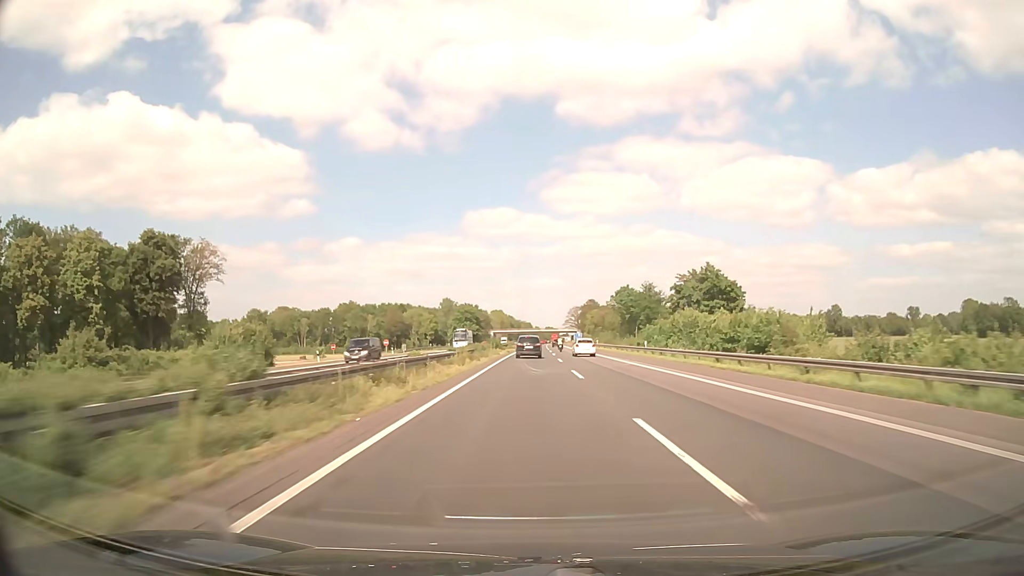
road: motorway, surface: asphalt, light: Day
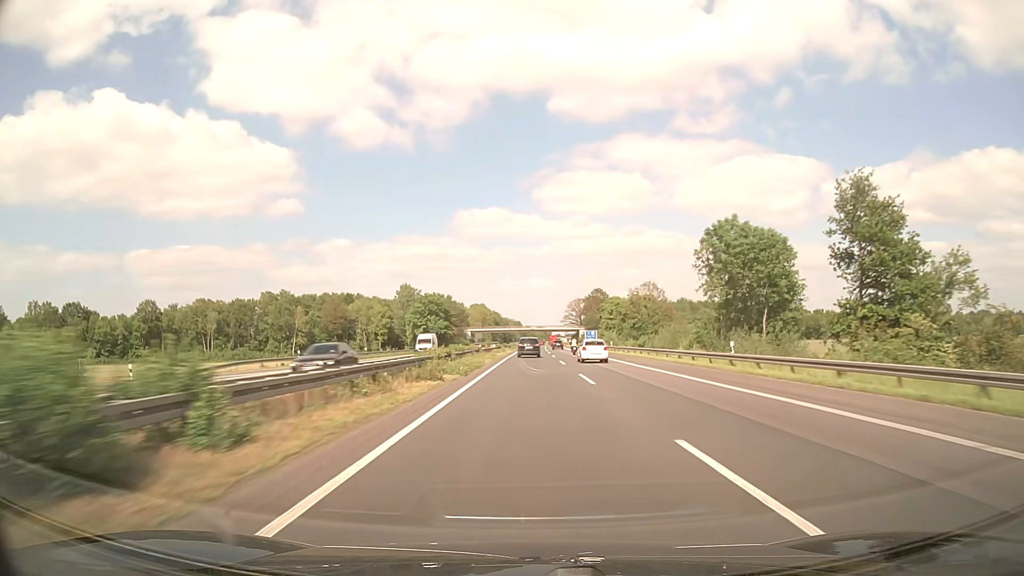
(+0.6, +74.9) m; +1°
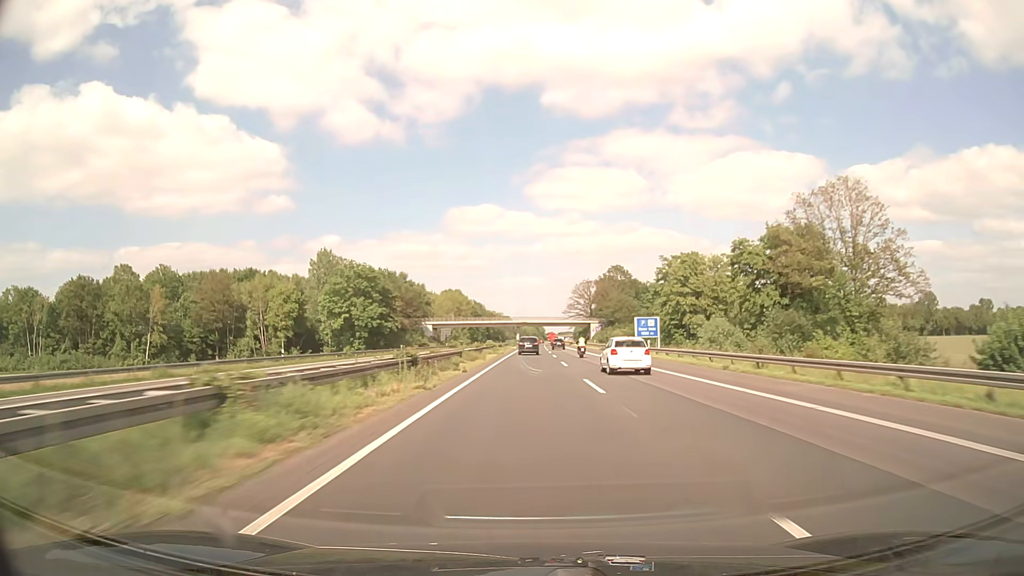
(+0.4, +76.8) m; +1°
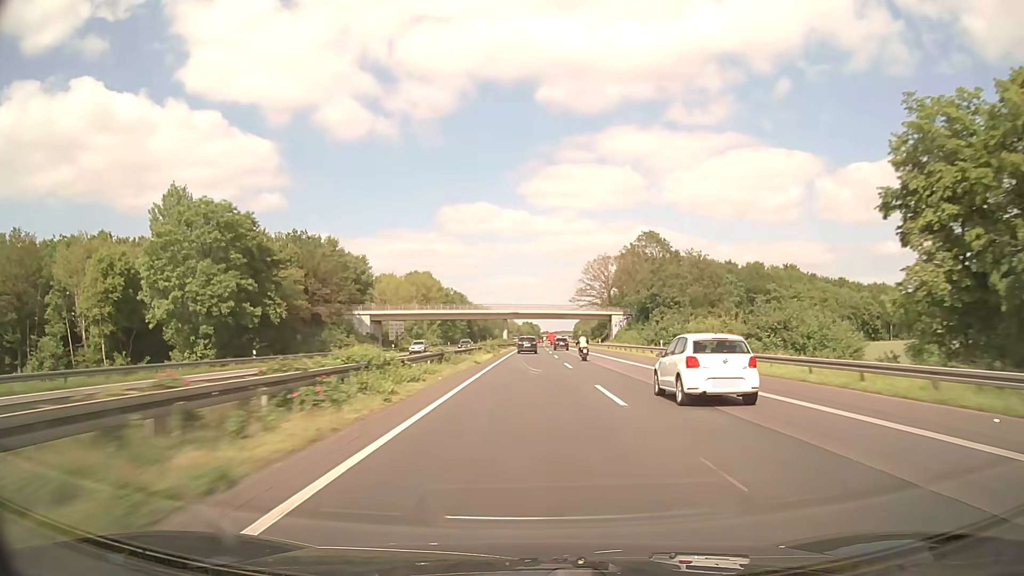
(+0.3, +57.9) m; +1°
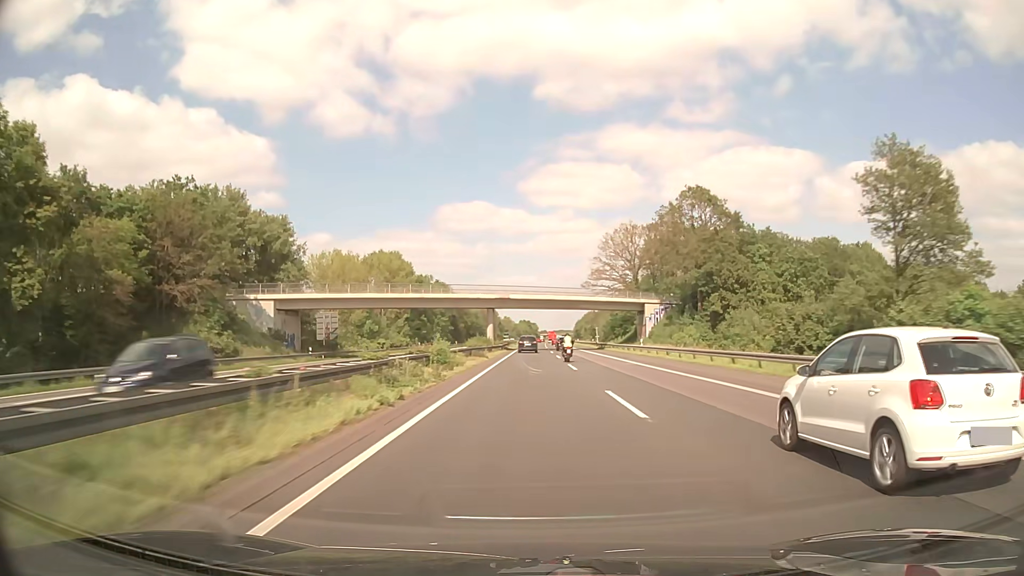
(+0.1, +38.4) m; 0°
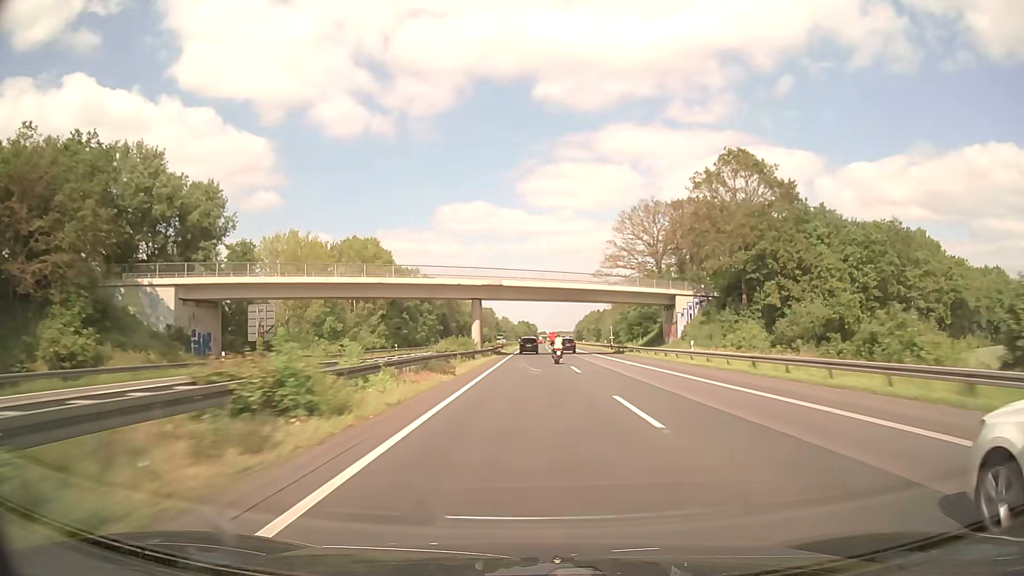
(0.0, +19.3) m; 0°
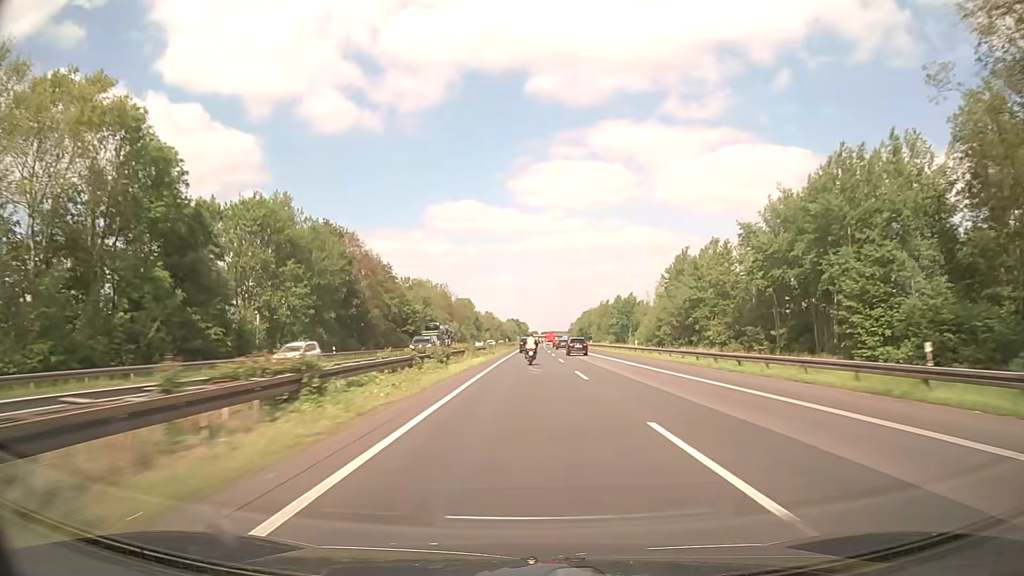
(+0.6, +78.0) m; +1°
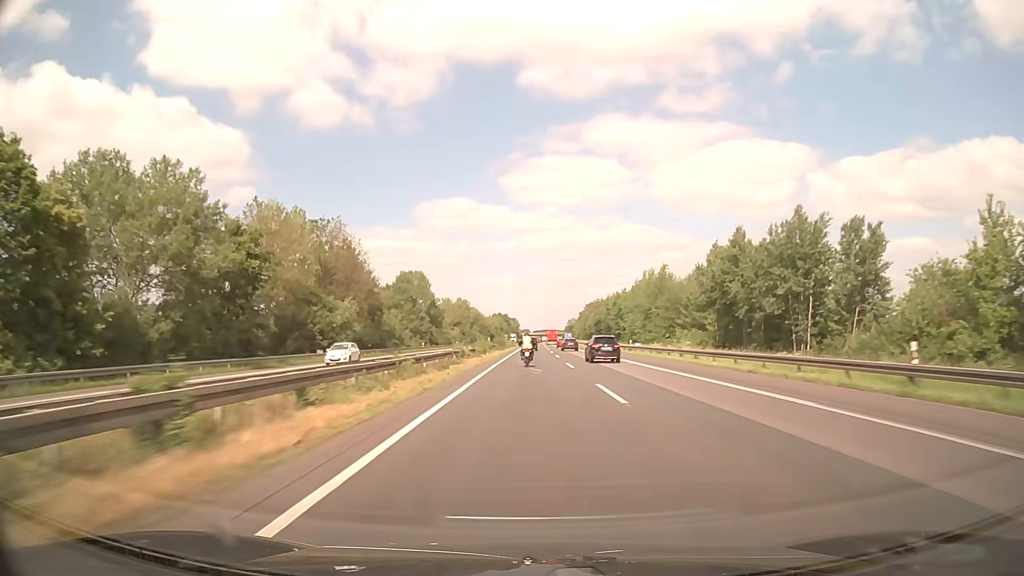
(+0.6, +99.7) m; +1°
(0, +10) (0, +20) (0, +30) (0, +40) (0, +50) (0, +60) (0, +70) (0, +80) (+1, +90) (+1, +100) m
